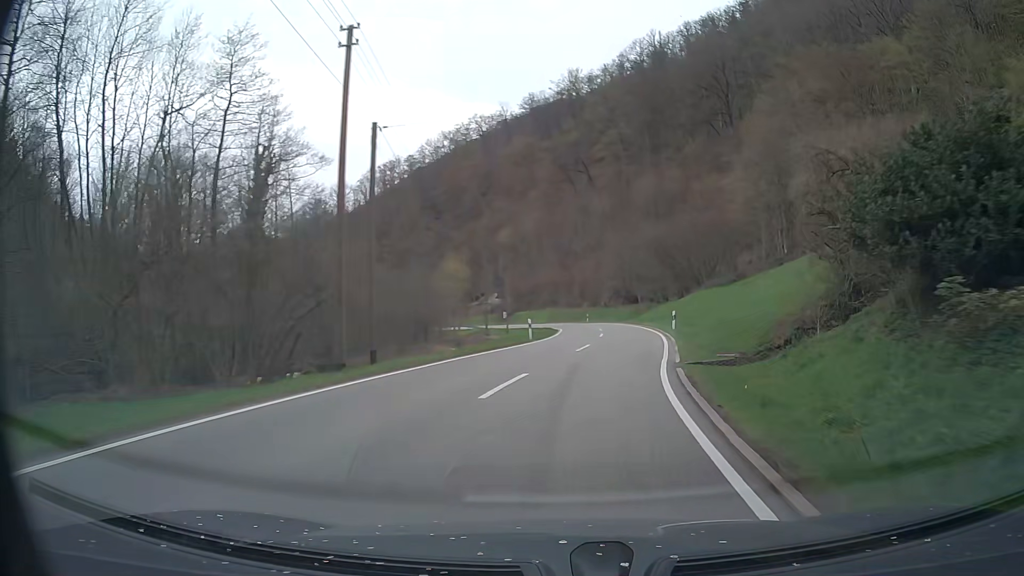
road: tertiary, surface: asphalt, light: Day
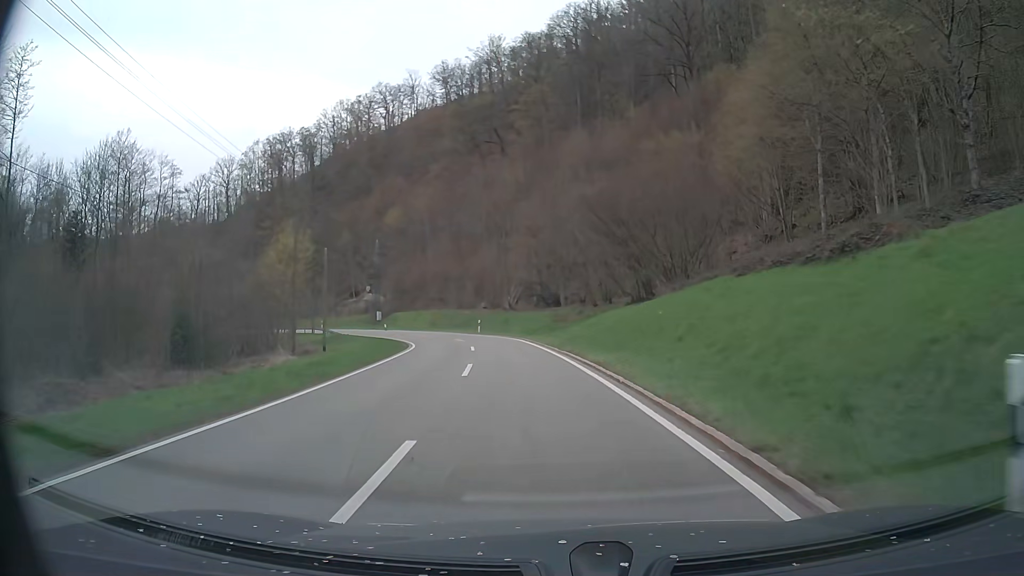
(+3.6, +30.6) m; +8°
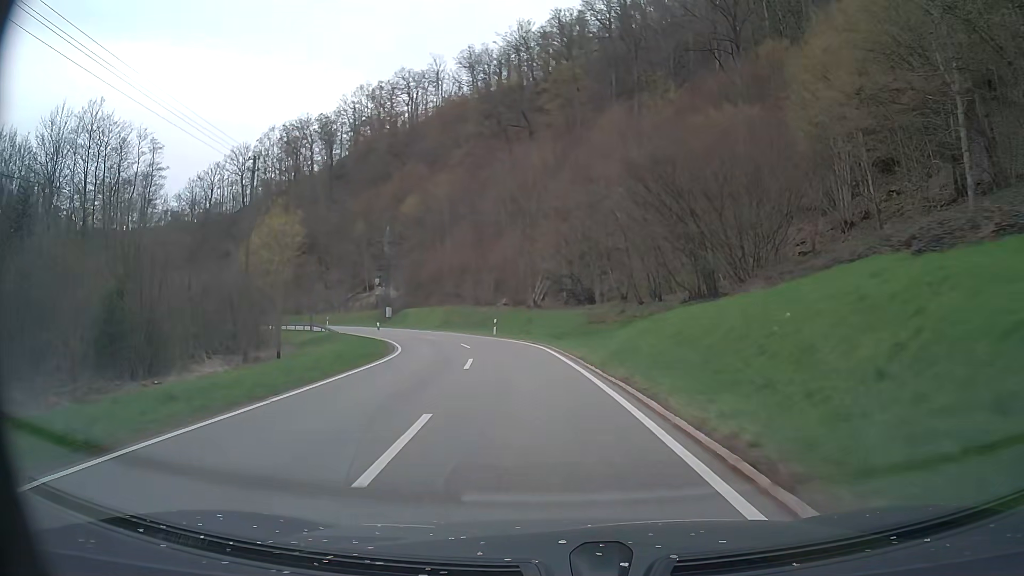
(-0.1, +10.0) m; -2°
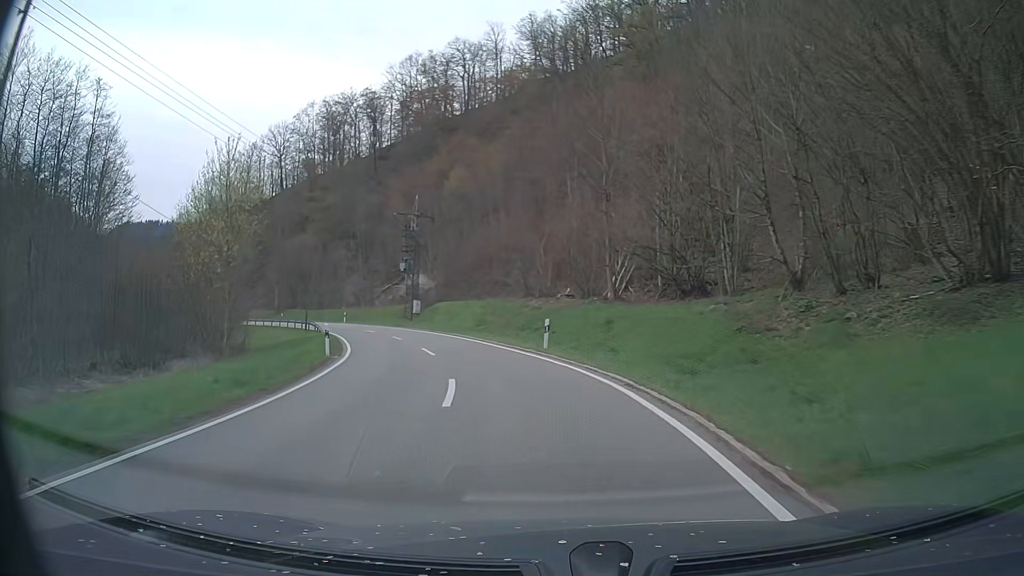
(-1.0, +19.5) m; -5°
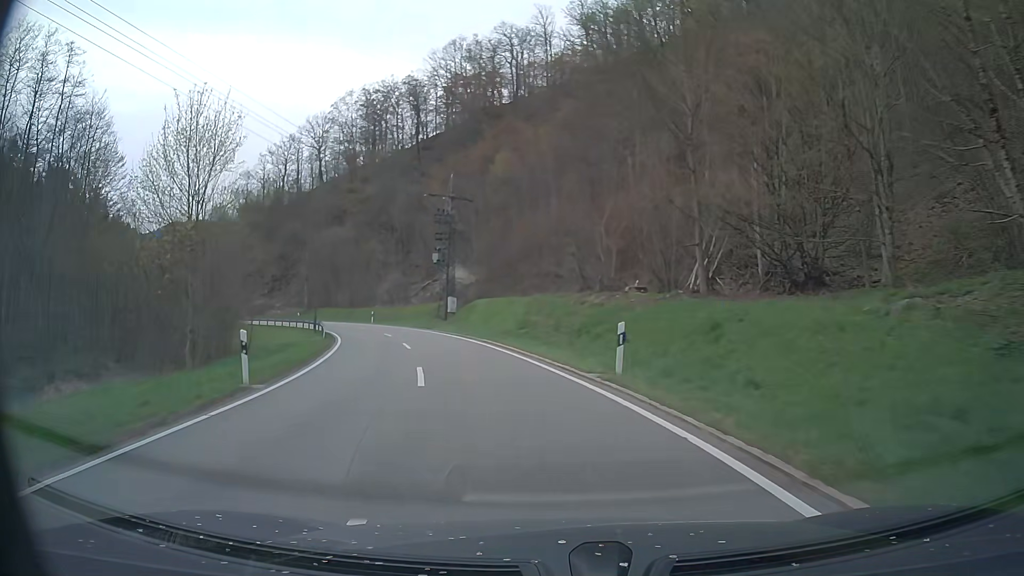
(-0.4, +9.6) m; -5°
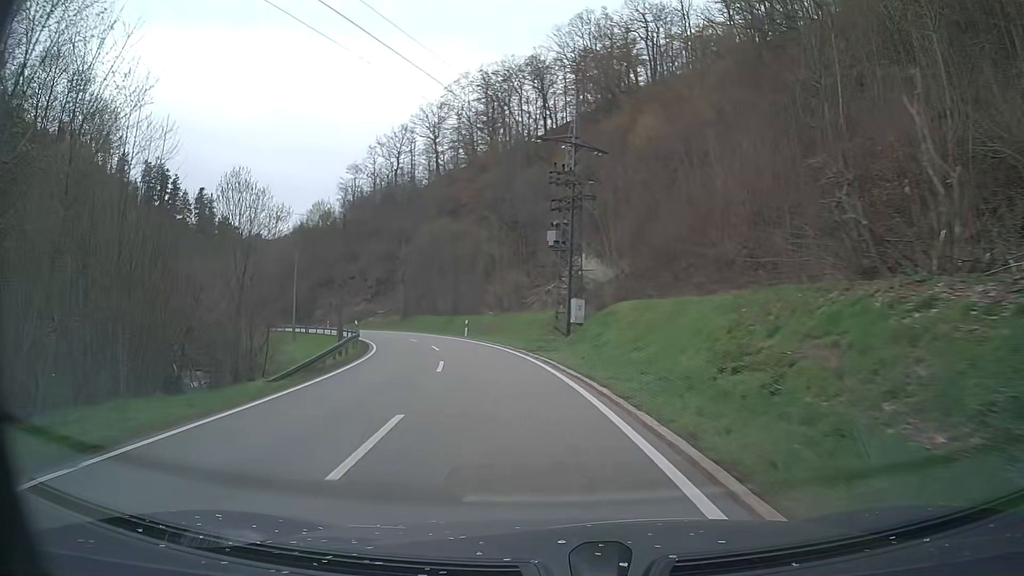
(-2.0, +18.9) m; -12°
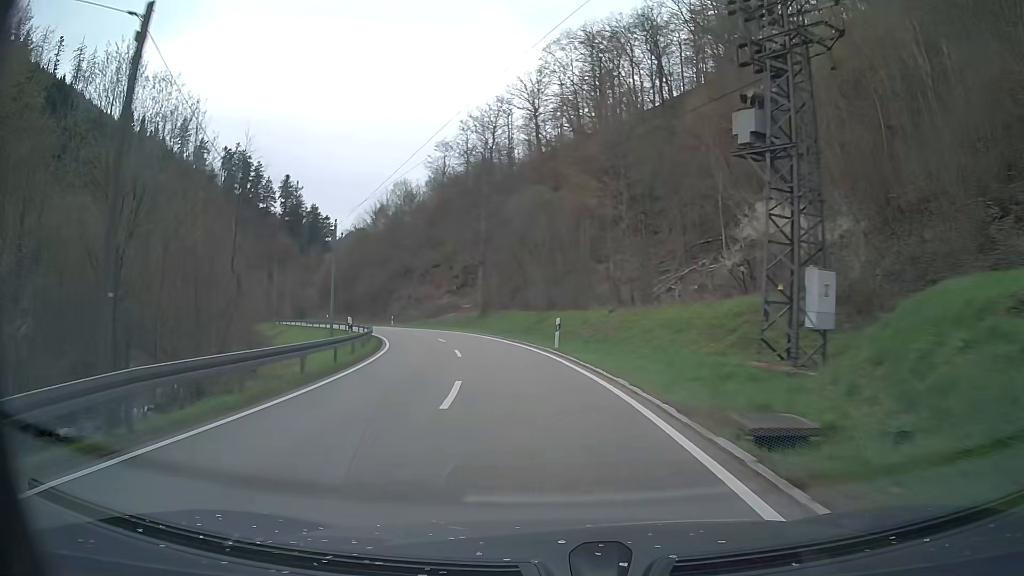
(-1.6, +20.0) m; -9°
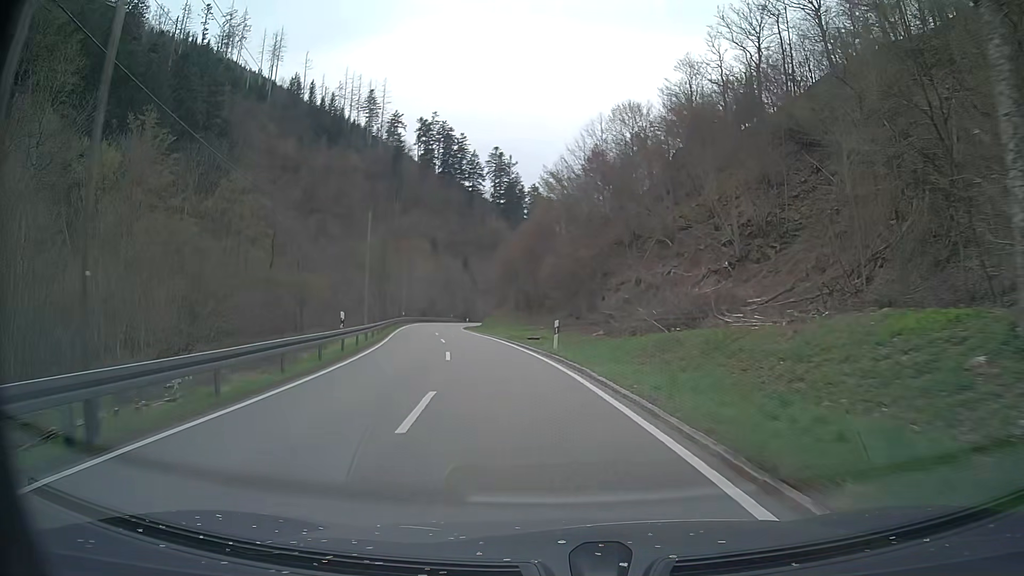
(-8.5, +49.6) m; -20°
(0, +10) (-2, +20) (-3, +30) (-5, +40) (-7, +49) (-9, +59) (-11, +69) (-12, +79) (-13, +89) (-13, +99) m
